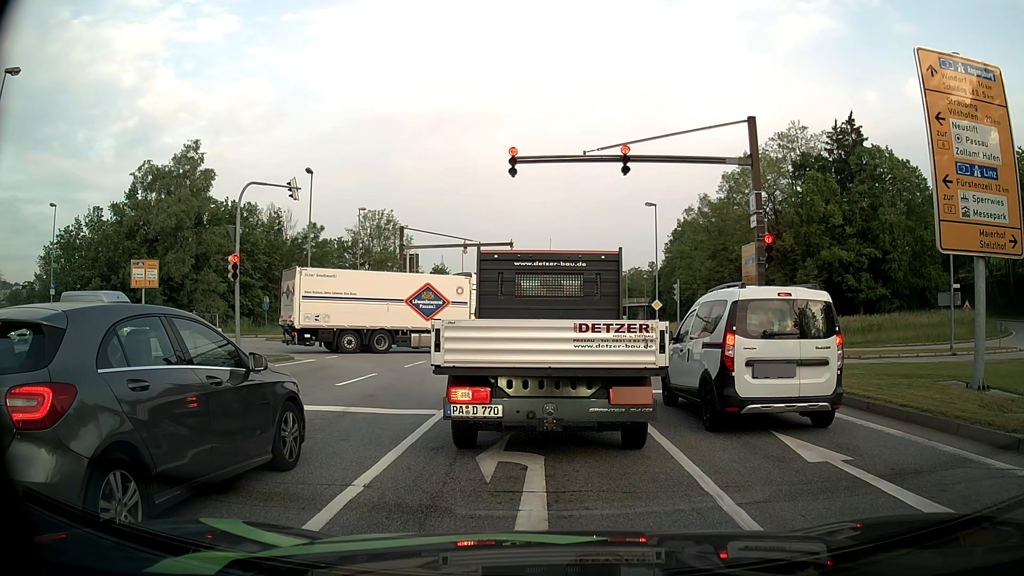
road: primary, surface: asphalt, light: Day
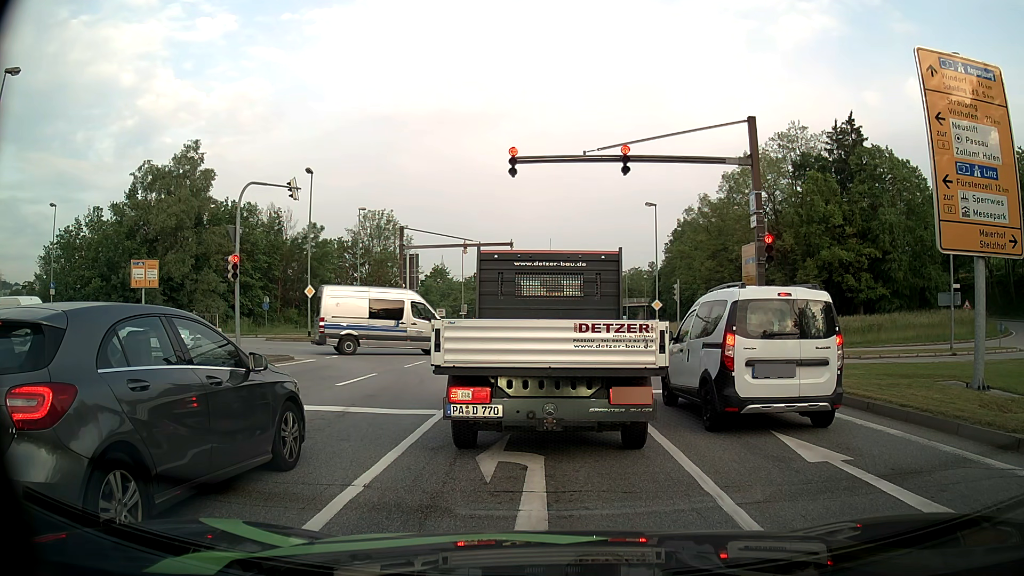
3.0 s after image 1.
(0.0, 0.0) m; 0°
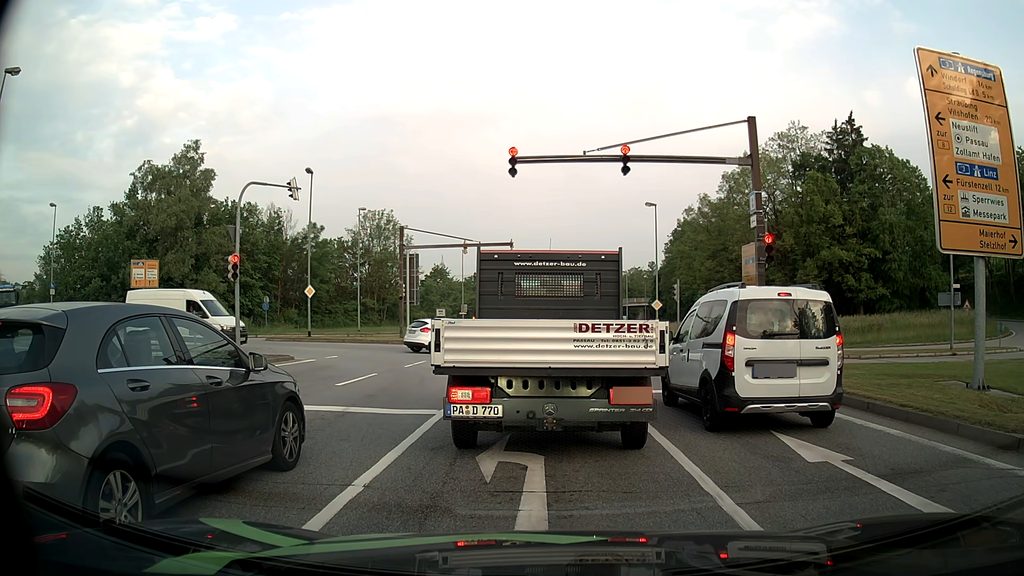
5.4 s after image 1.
(0.0, 0.0) m; 0°
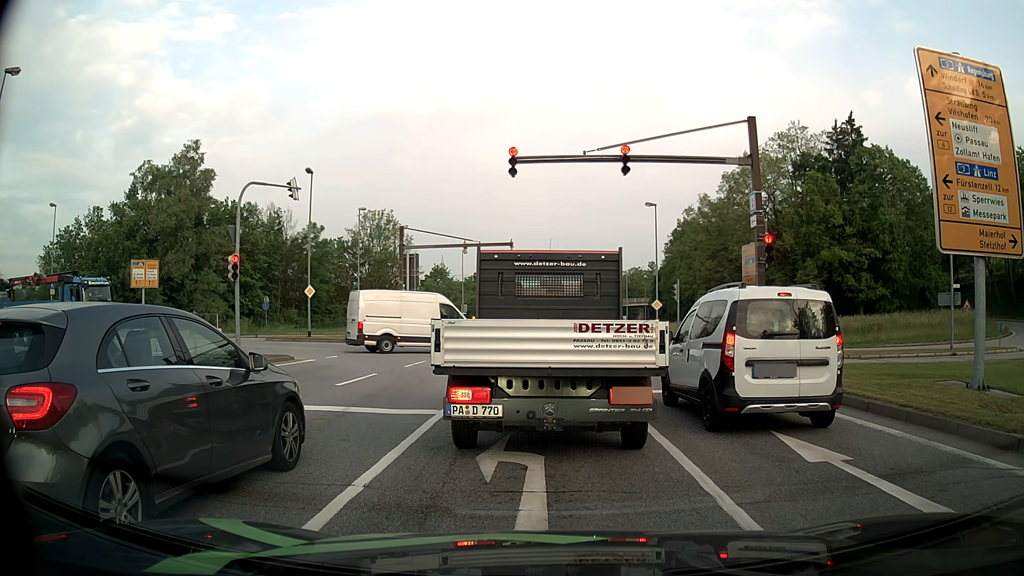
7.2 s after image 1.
(0.0, 0.0) m; 0°
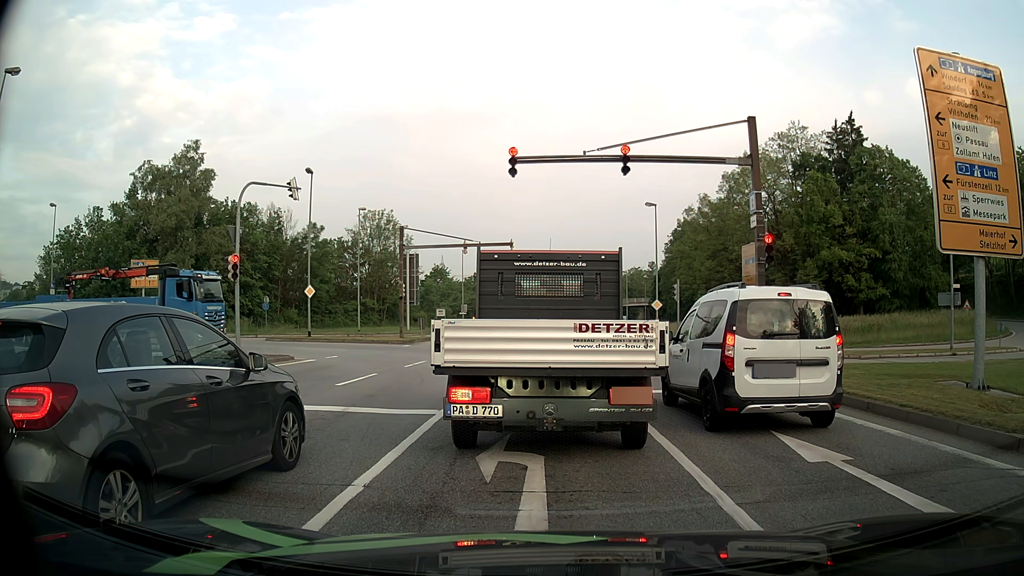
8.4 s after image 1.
(0.0, 0.0) m; 0°
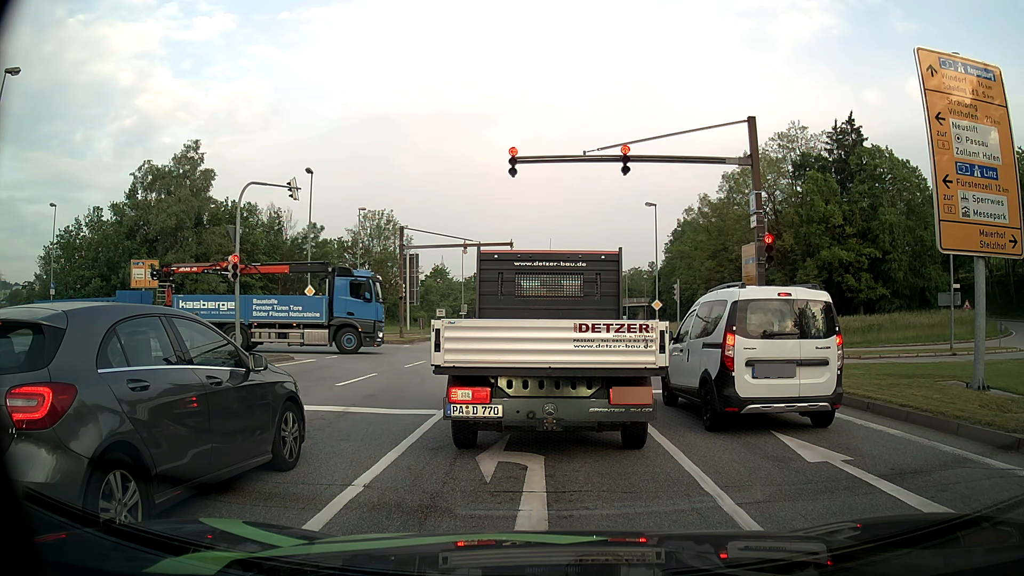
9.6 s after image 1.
(0.0, 0.0) m; 0°
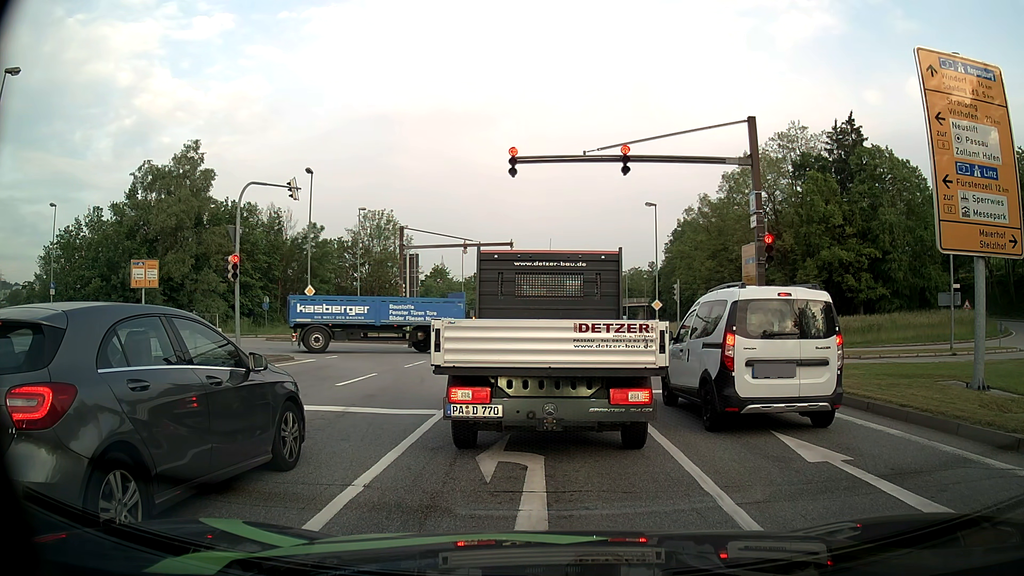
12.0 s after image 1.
(0.0, 0.0) m; 0°
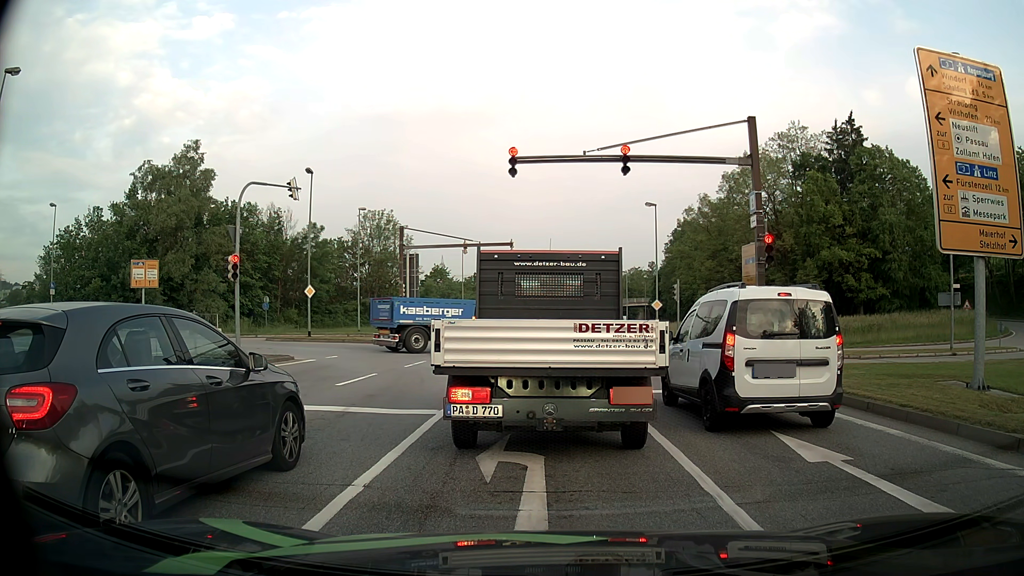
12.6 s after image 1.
(0.0, 0.0) m; 0°
